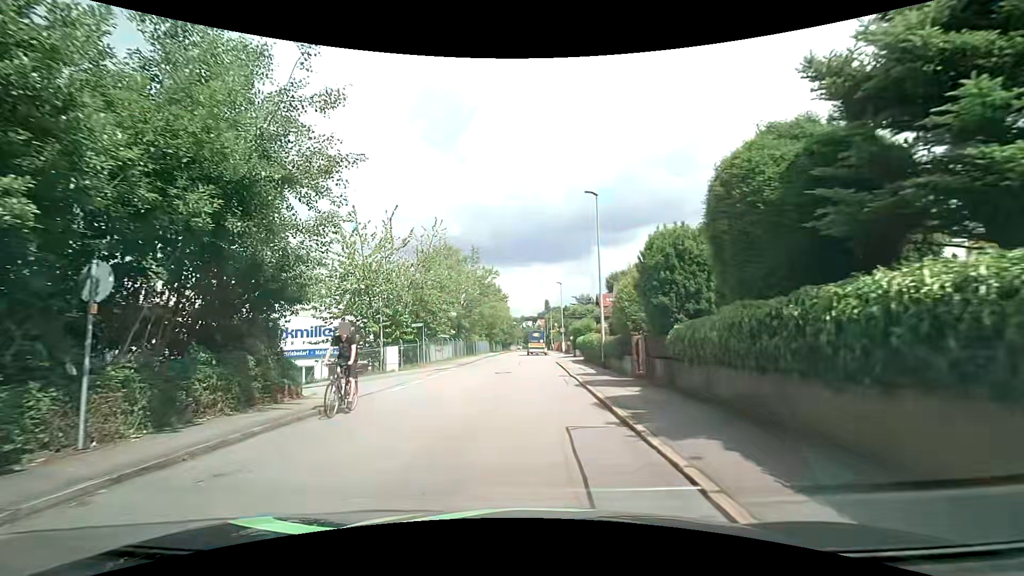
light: Day
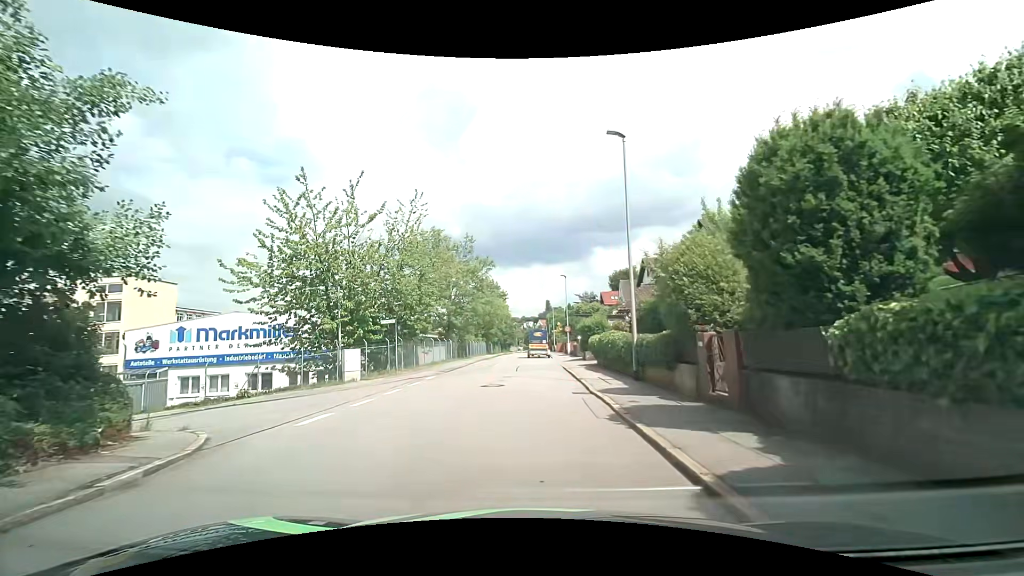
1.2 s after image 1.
(0.0, +6.6) m; +1°
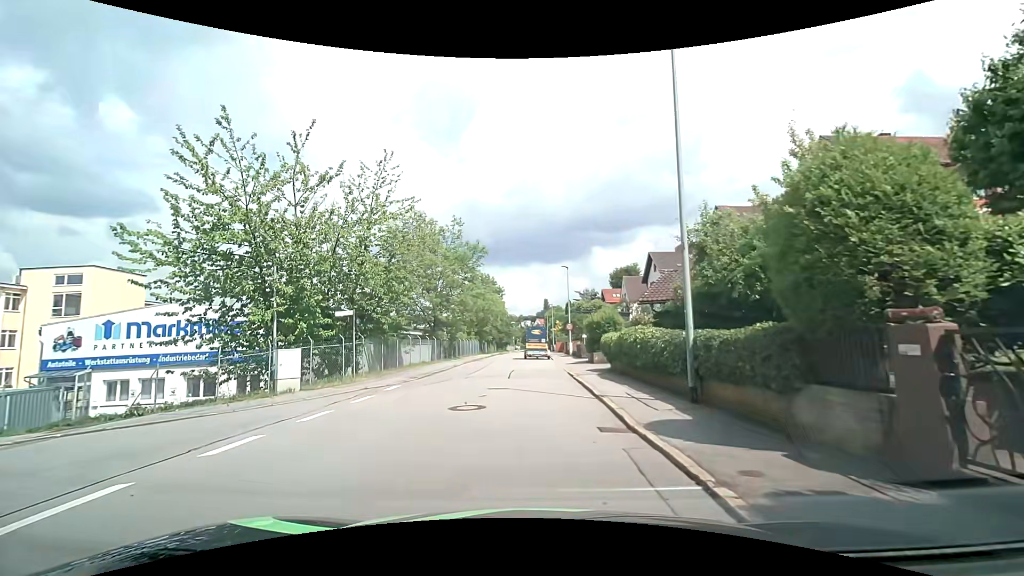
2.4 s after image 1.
(-0.1, +5.6) m; -1°
(0, +10) (0, +20) (-1, +30) (-2, +40) (-3, +50) (-2, +60) (-2, +70) (-2, +80) (-2, +90) (-2, +100) m
